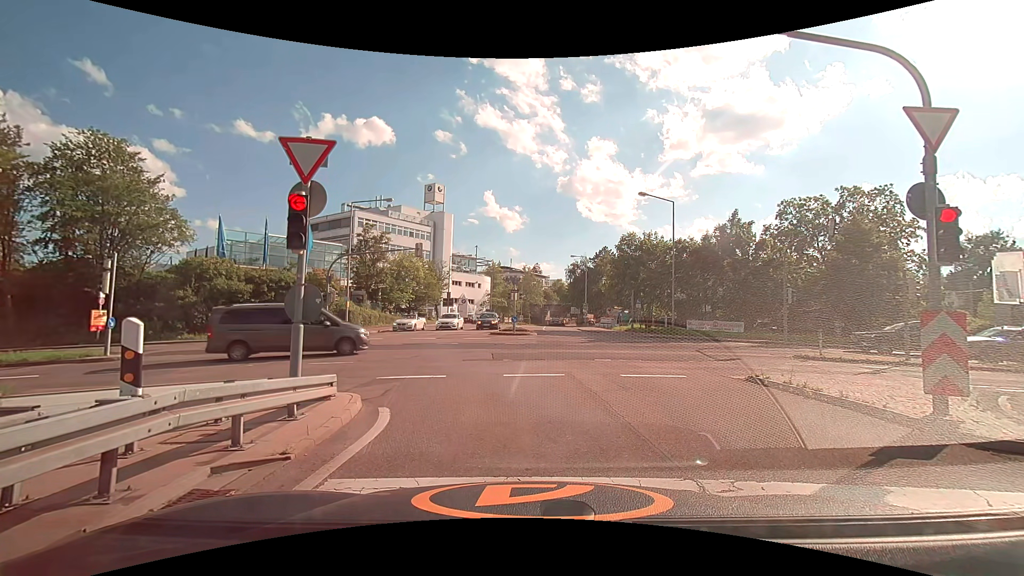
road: motorway_link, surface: asphalt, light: Day
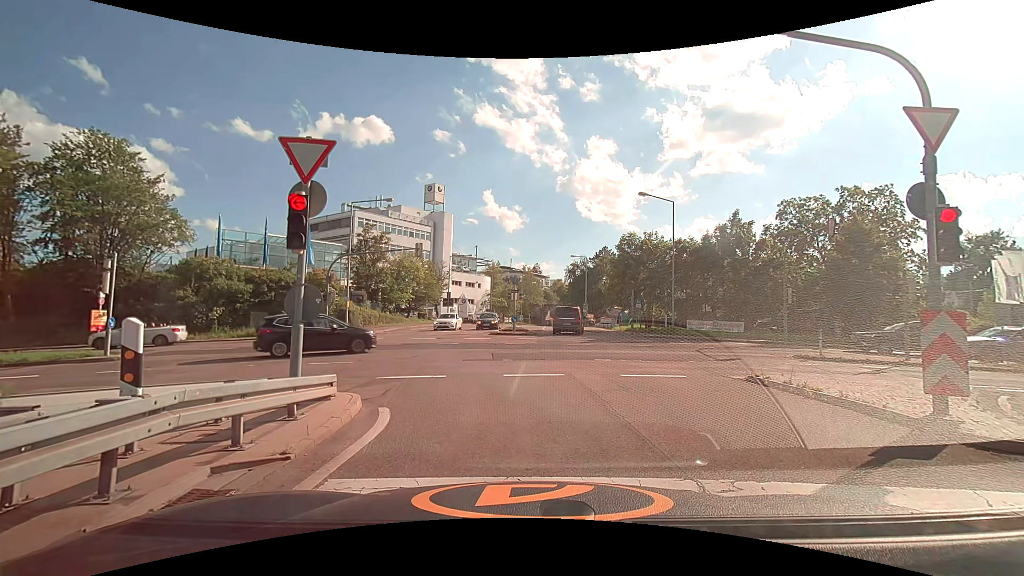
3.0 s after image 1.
(0.0, 0.0) m; 0°
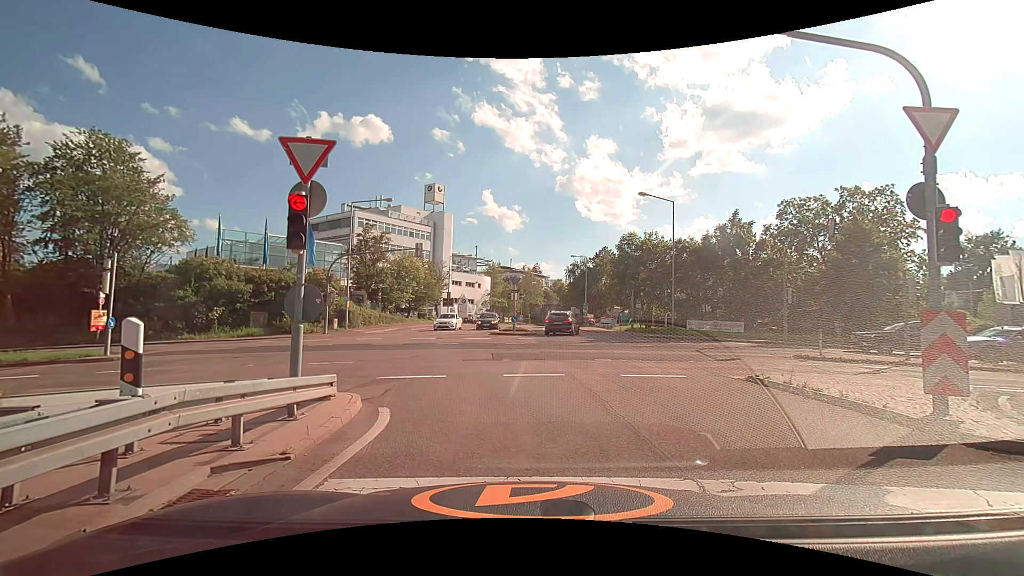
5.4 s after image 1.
(0.0, 0.0) m; 0°
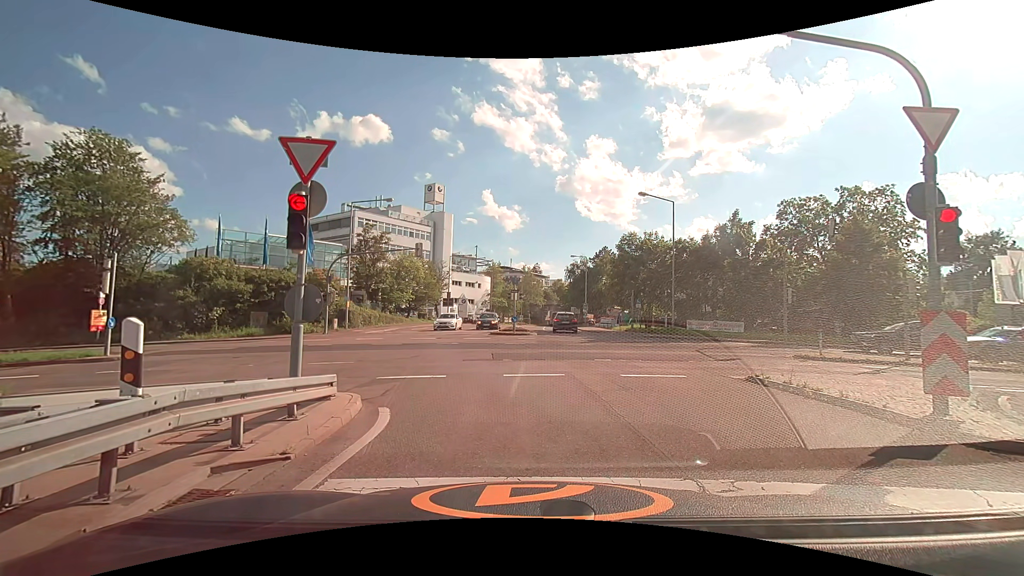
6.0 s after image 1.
(0.0, 0.0) m; 0°
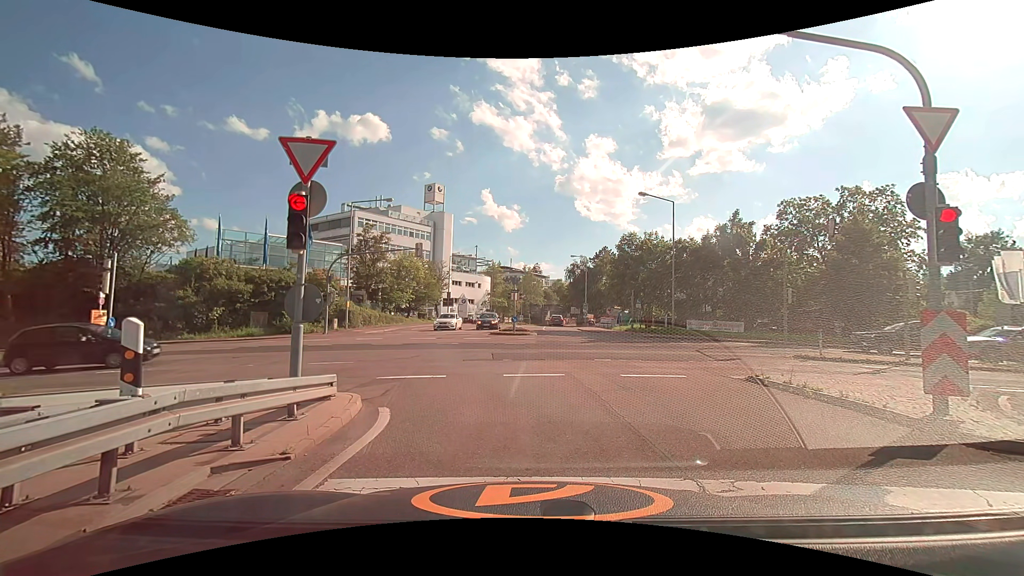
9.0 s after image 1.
(0.0, 0.0) m; 0°
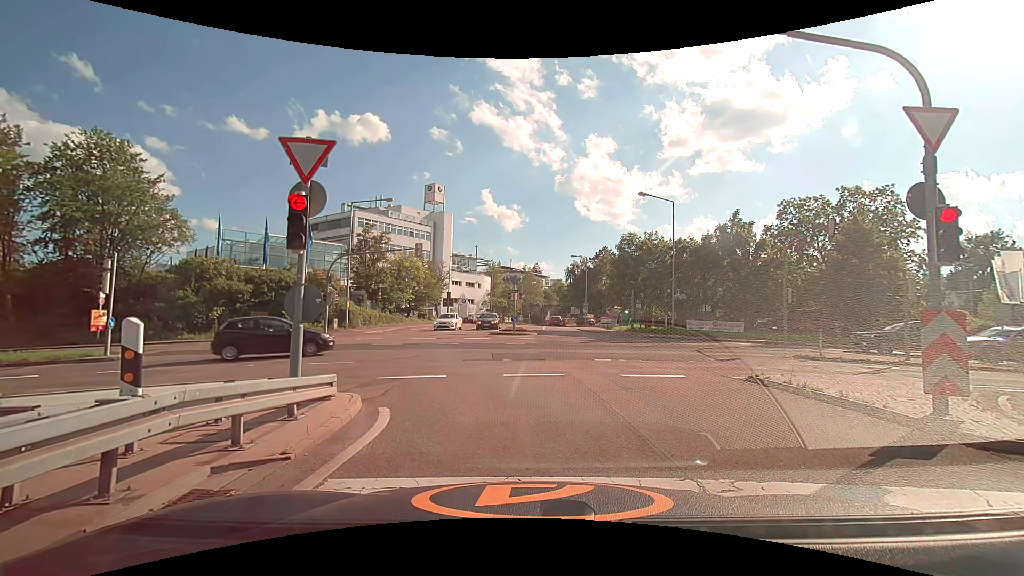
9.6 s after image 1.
(0.0, 0.0) m; 0°
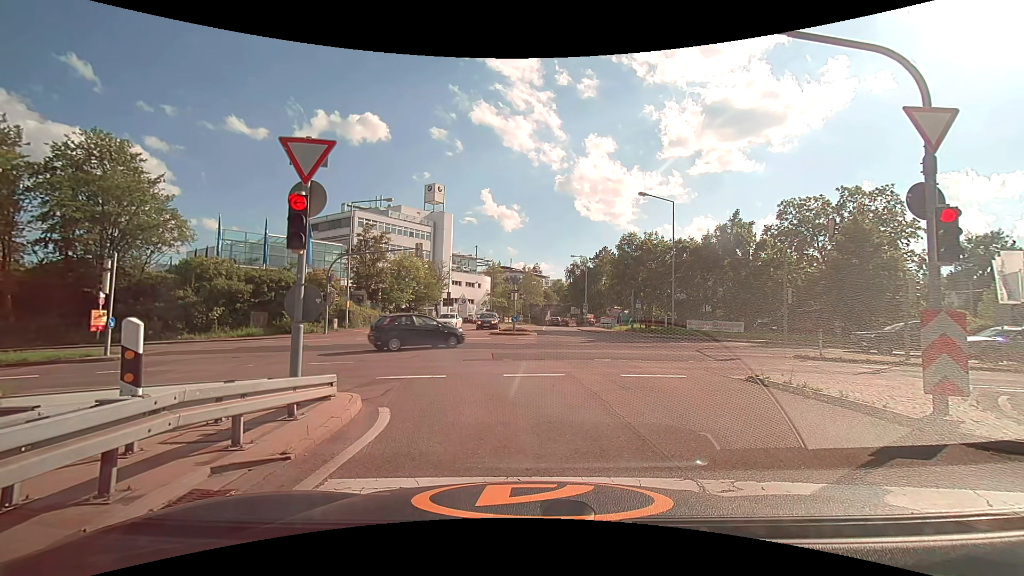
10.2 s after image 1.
(0.0, 0.0) m; 0°
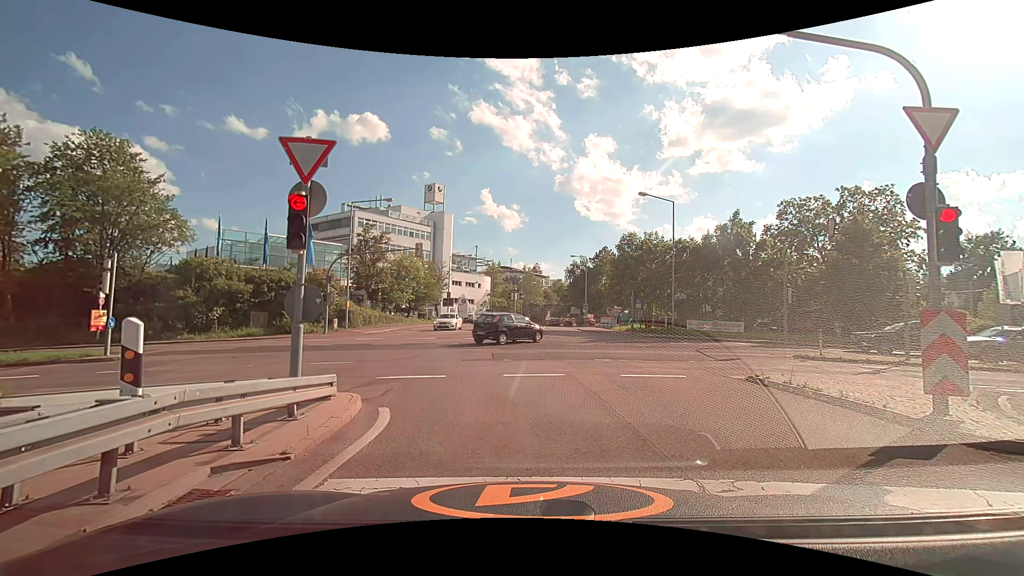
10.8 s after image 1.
(0.0, 0.0) m; 0°
